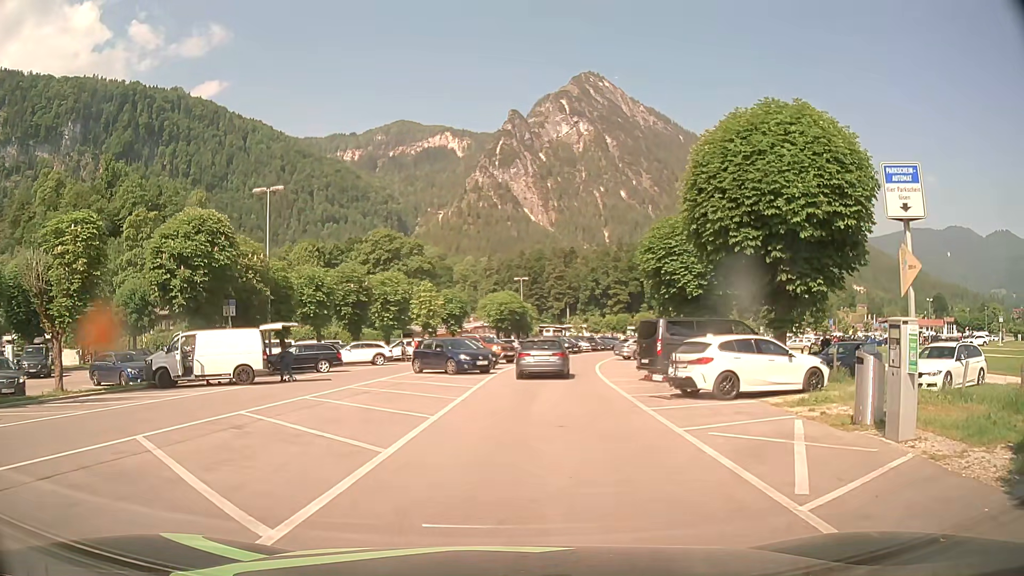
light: Day
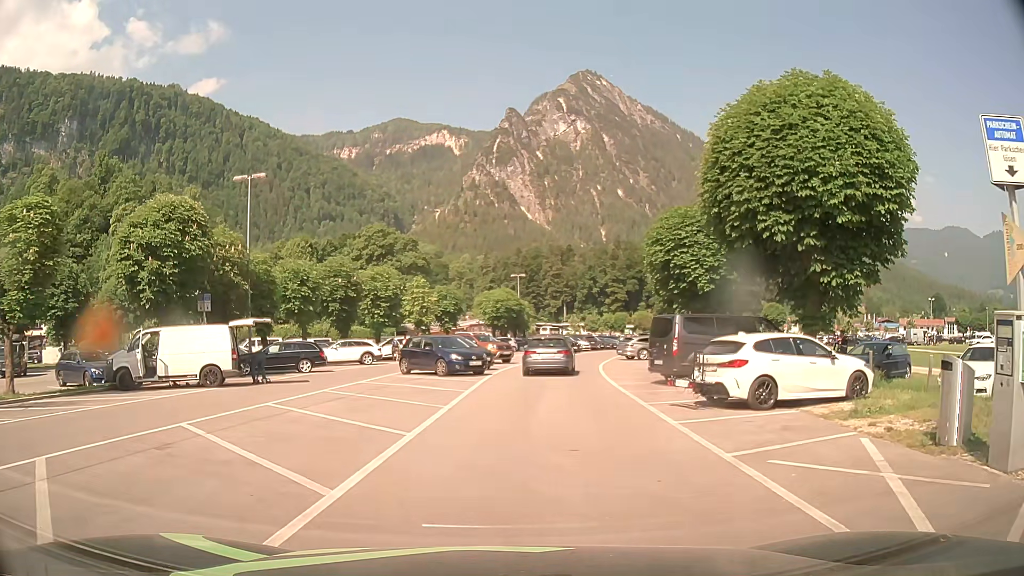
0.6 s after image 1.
(0.0, +2.5) m; 0°
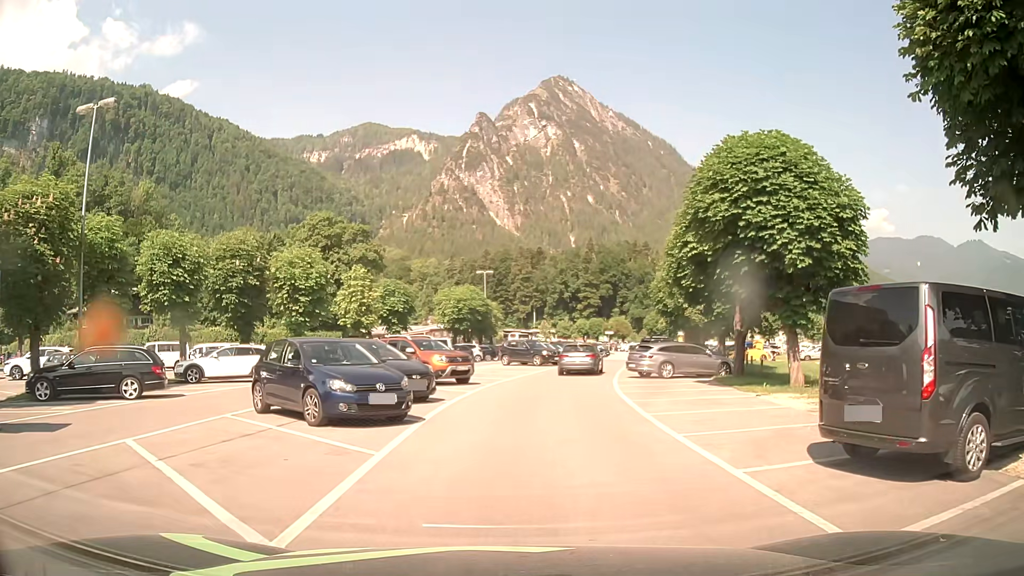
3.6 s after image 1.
(+0.5, +12.8) m; +4°
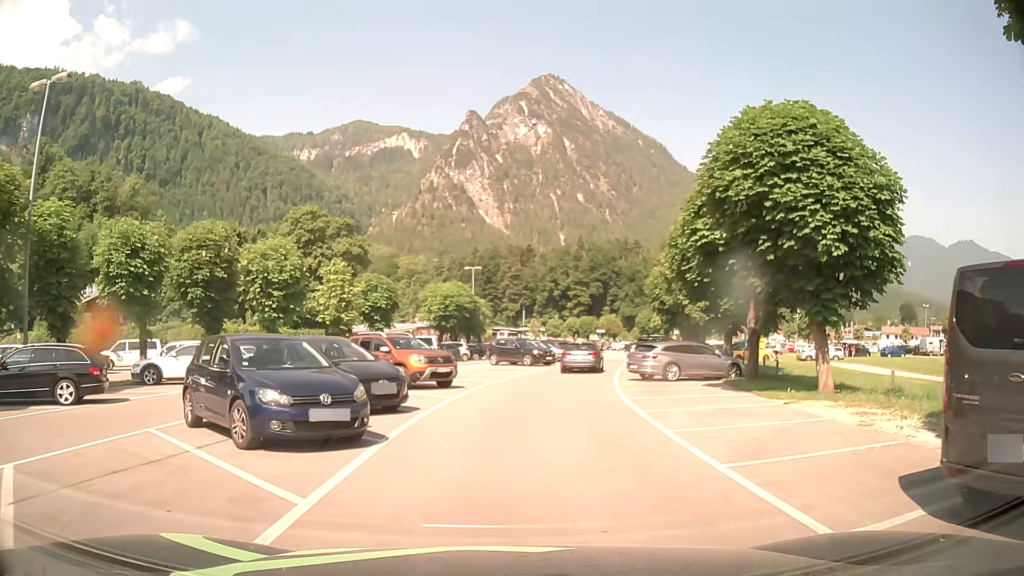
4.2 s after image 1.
(0.0, +2.7) m; +1°
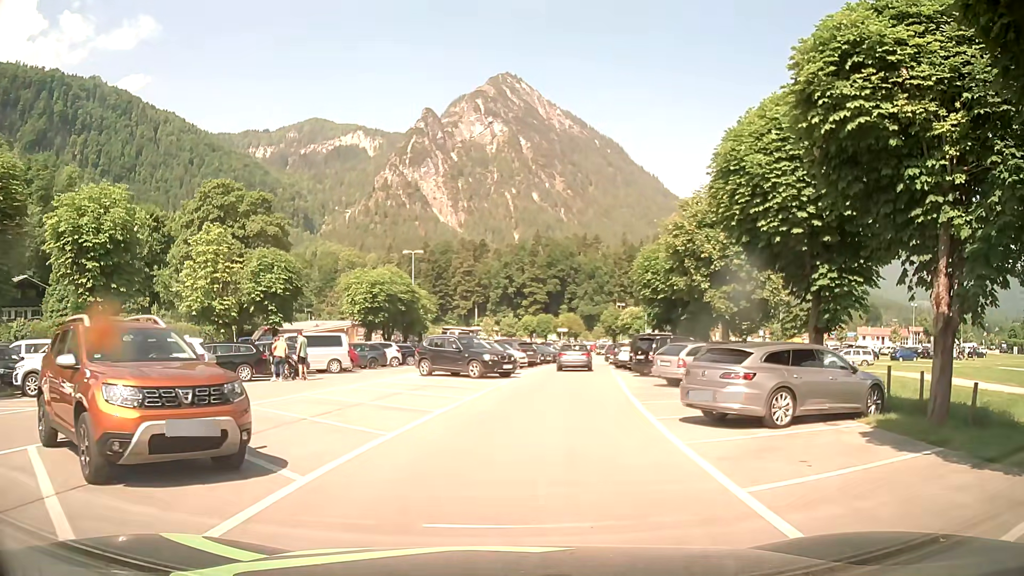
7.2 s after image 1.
(+0.5, +13.3) m; +5°
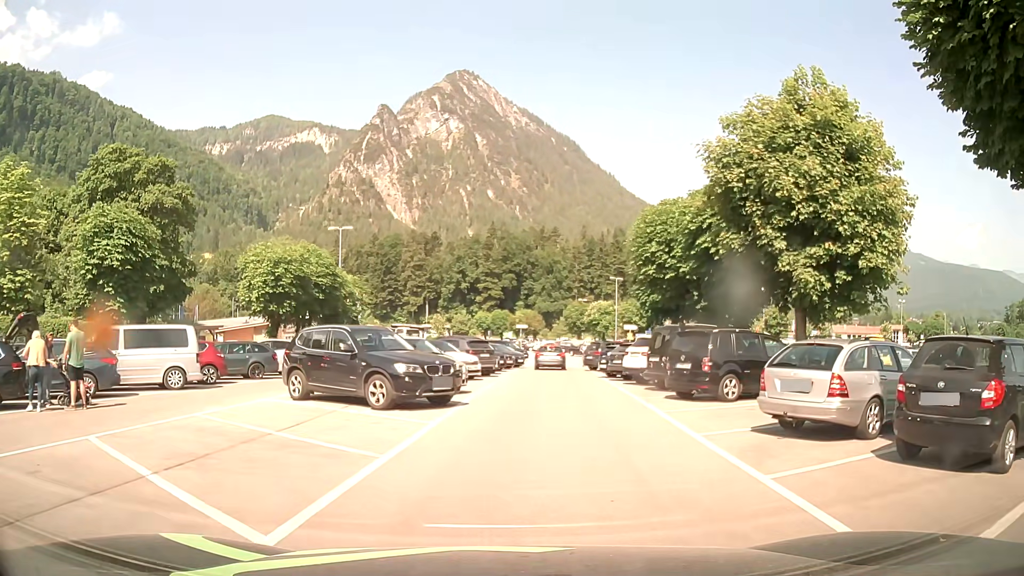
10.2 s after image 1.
(0.0, +12.3) m; +2°
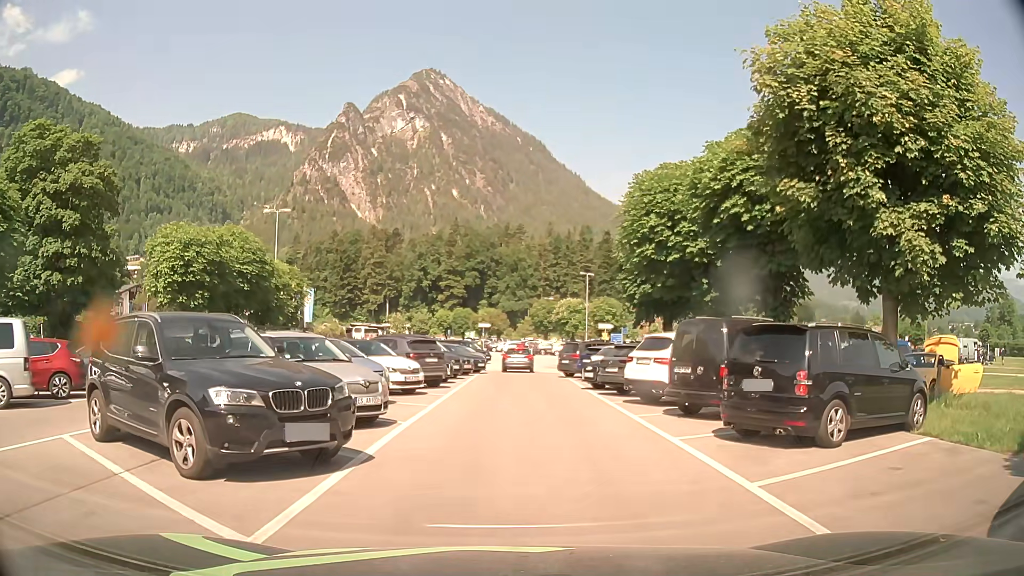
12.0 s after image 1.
(+0.3, +6.8) m; +3°
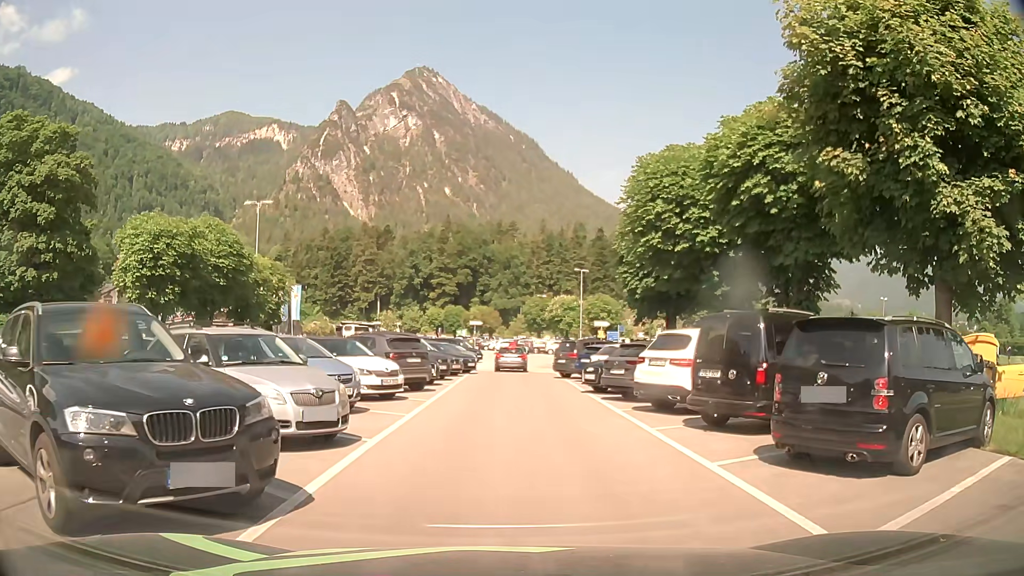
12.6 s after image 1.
(0.0, +2.2) m; +2°
